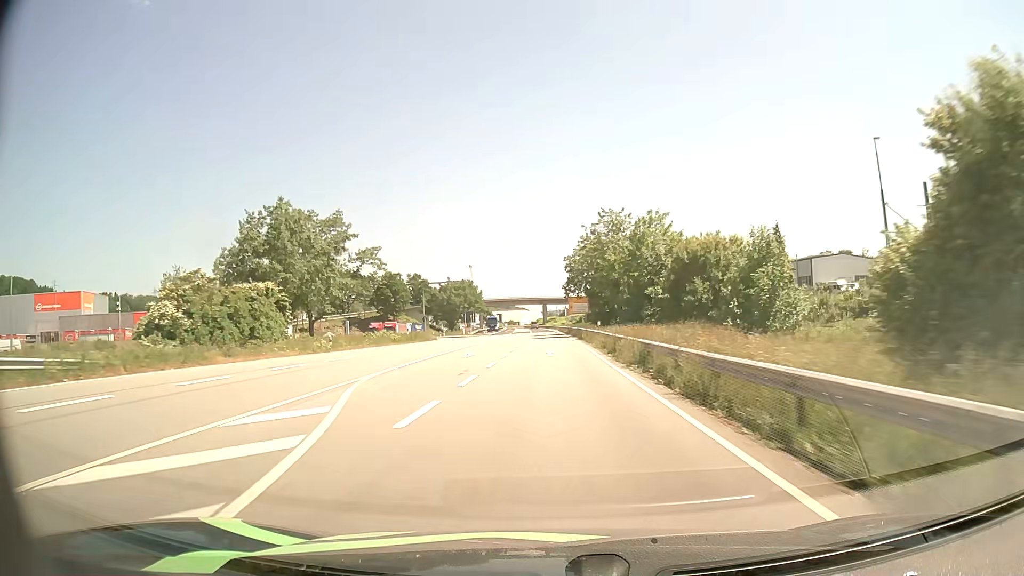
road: primary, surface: asphalt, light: Day
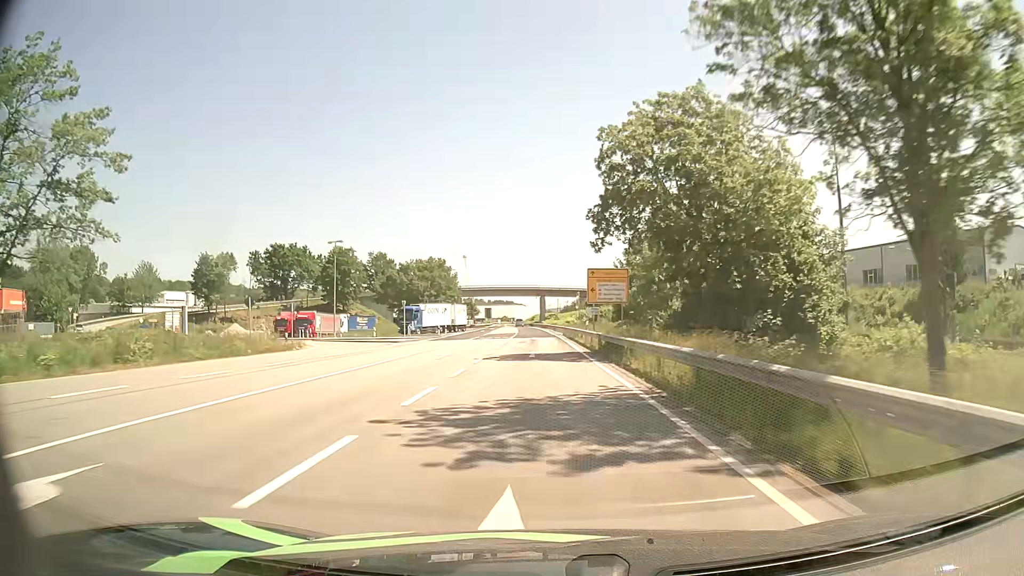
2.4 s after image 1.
(+0.2, +51.7) m; 0°
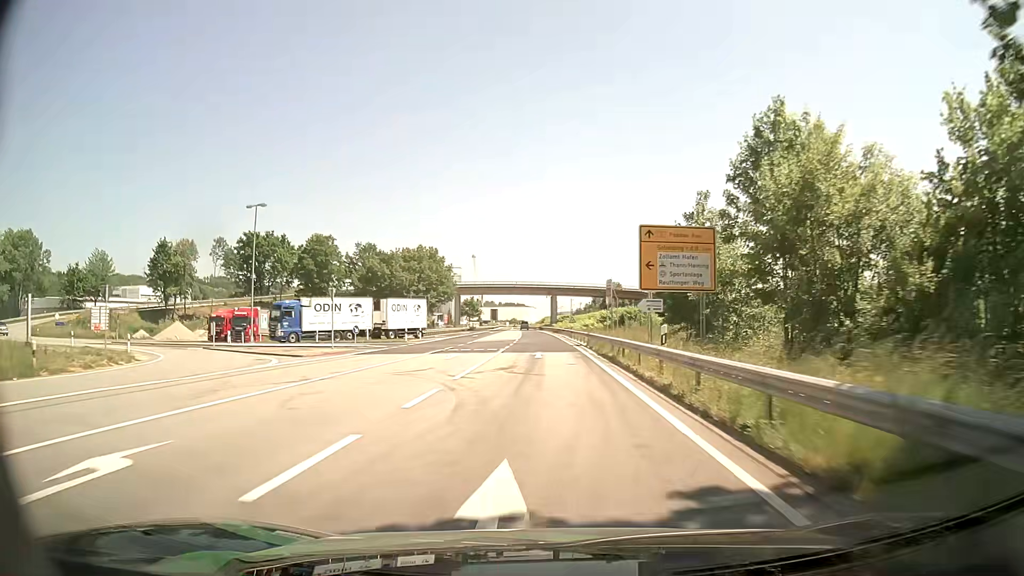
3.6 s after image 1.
(-0.1, +23.7) m; -1°
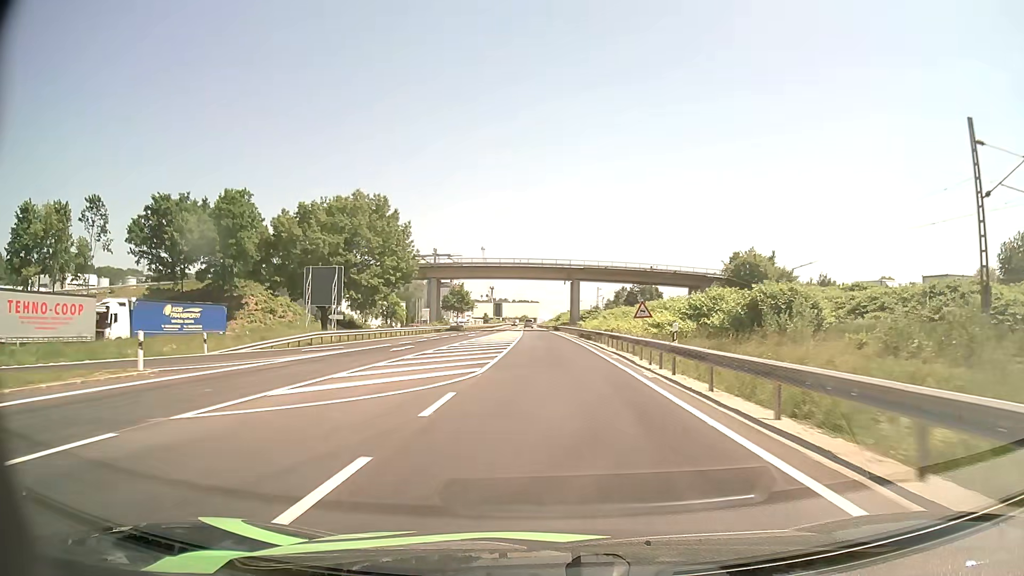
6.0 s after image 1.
(-0.8, +46.8) m; -2°
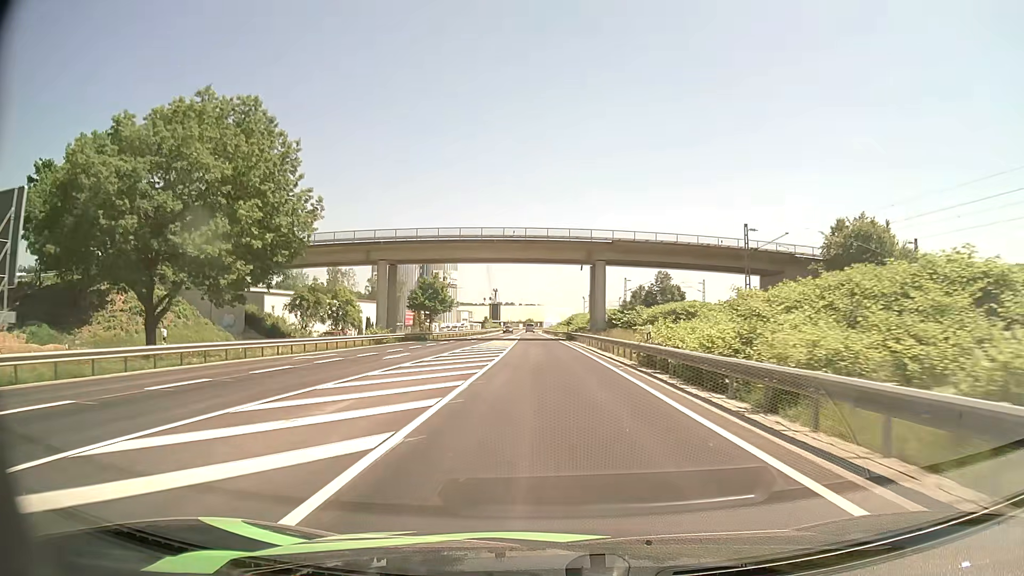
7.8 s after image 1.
(-0.1, +35.0) m; 0°
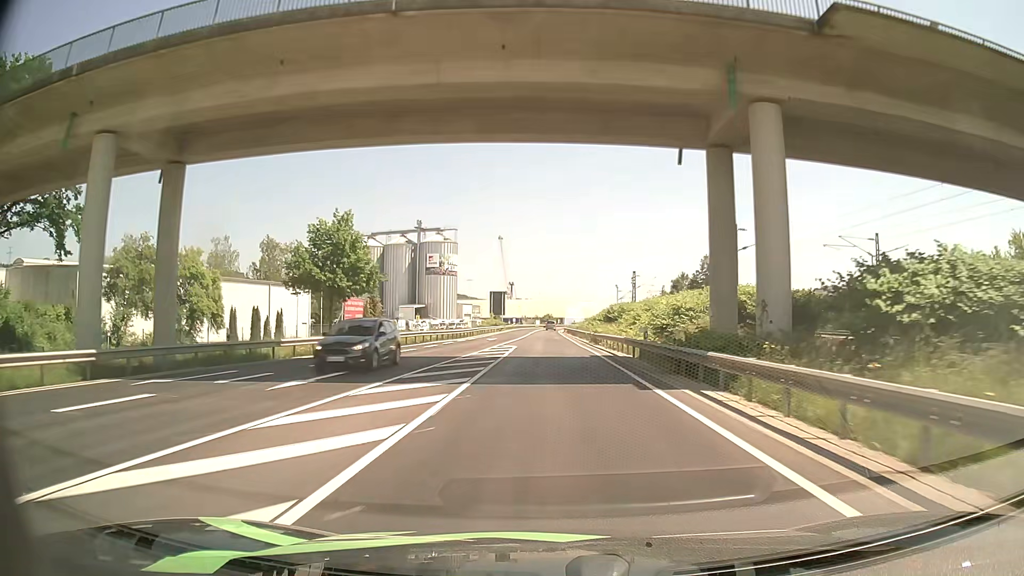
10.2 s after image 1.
(-0.5, +46.9) m; -1°
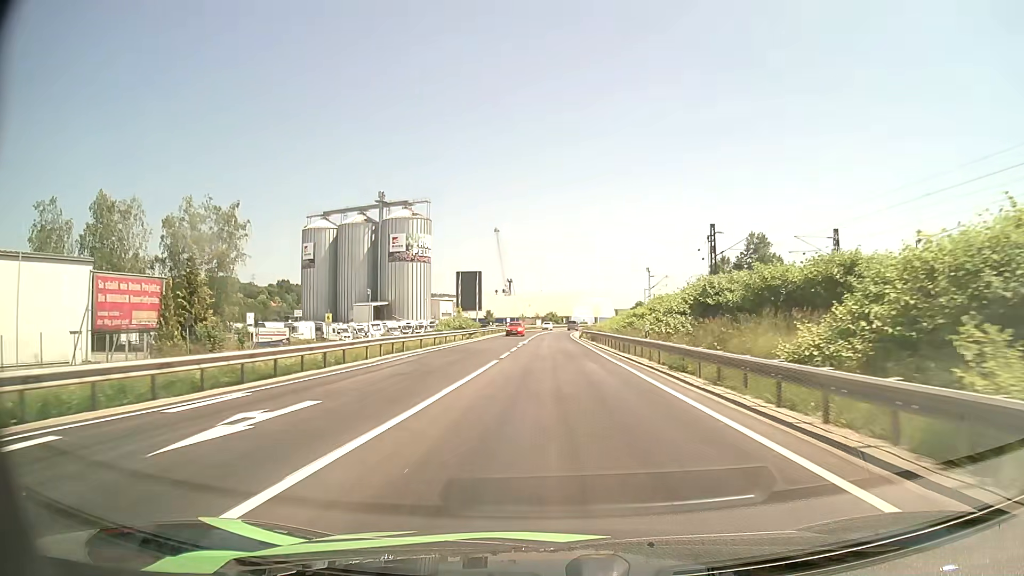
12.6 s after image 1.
(-0.6, +47.1) m; 0°
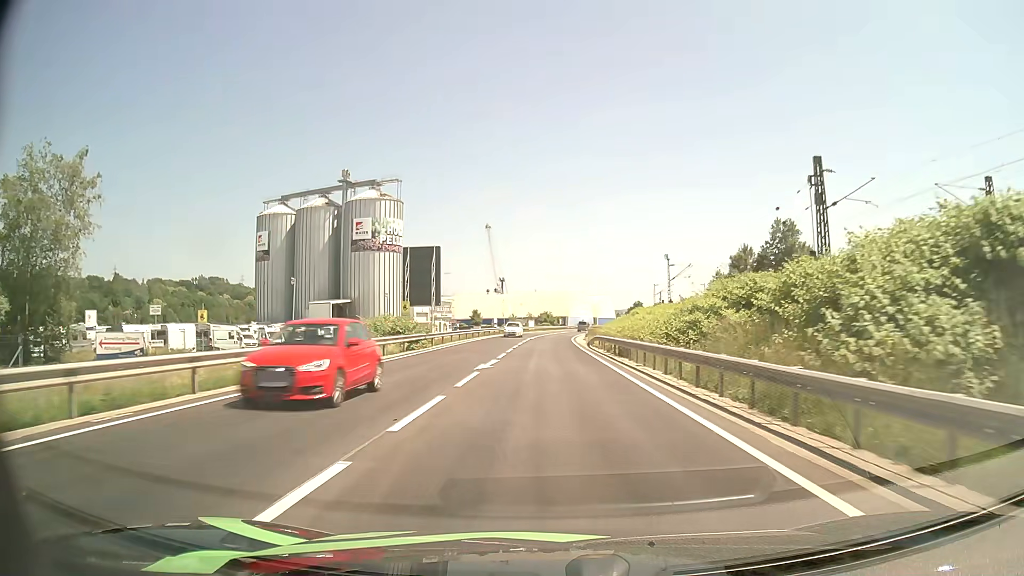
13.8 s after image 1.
(+0.1, +23.8) m; +1°
(0, +10) (0, +20) (0, +30) (0, +40) (0, +50) (0, +60) (+1, +70) (+1, +80) (+2, +90) (+3, +100) m
